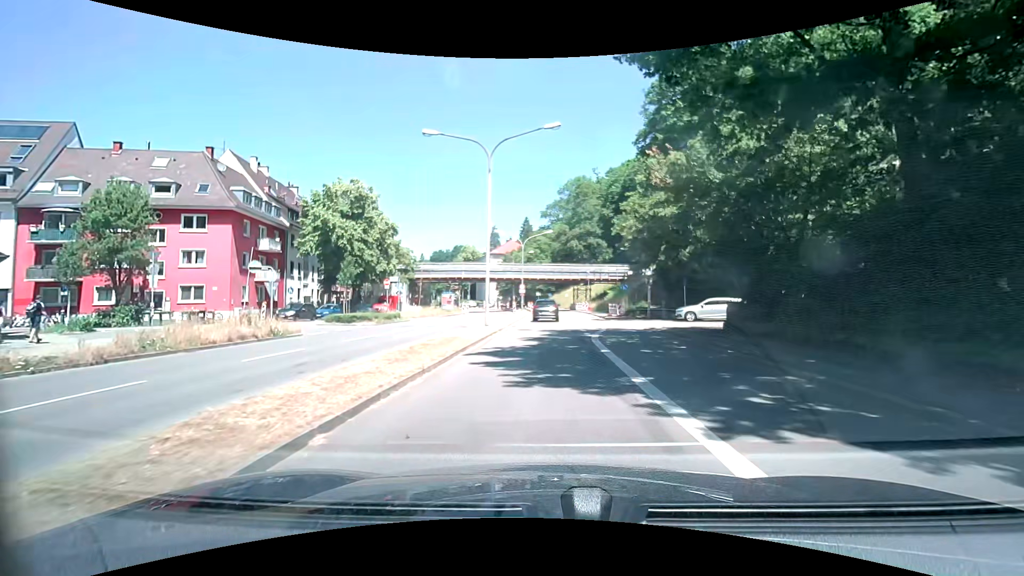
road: primary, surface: asphalt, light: Day
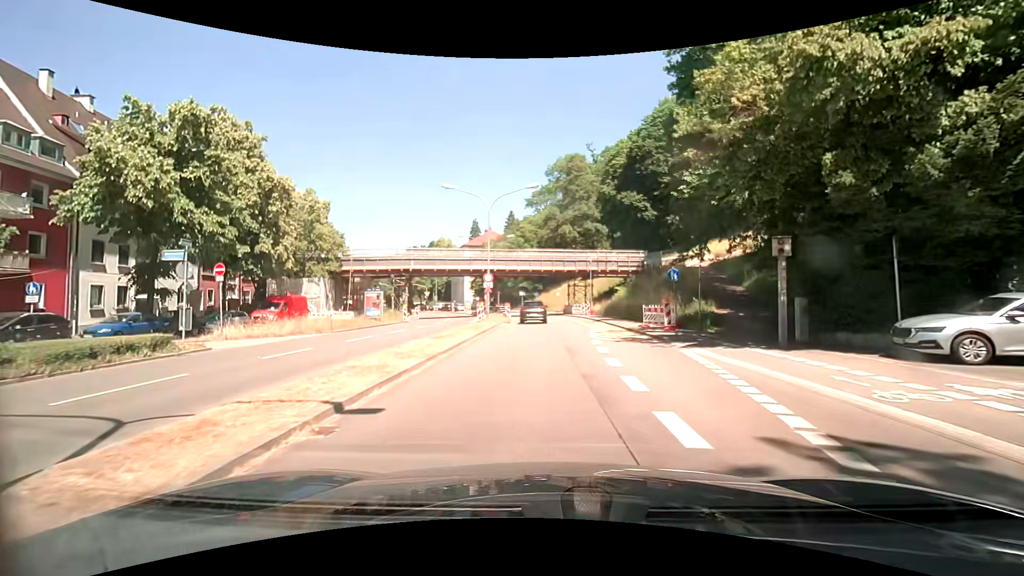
(+0.2, +22.2) m; 0°
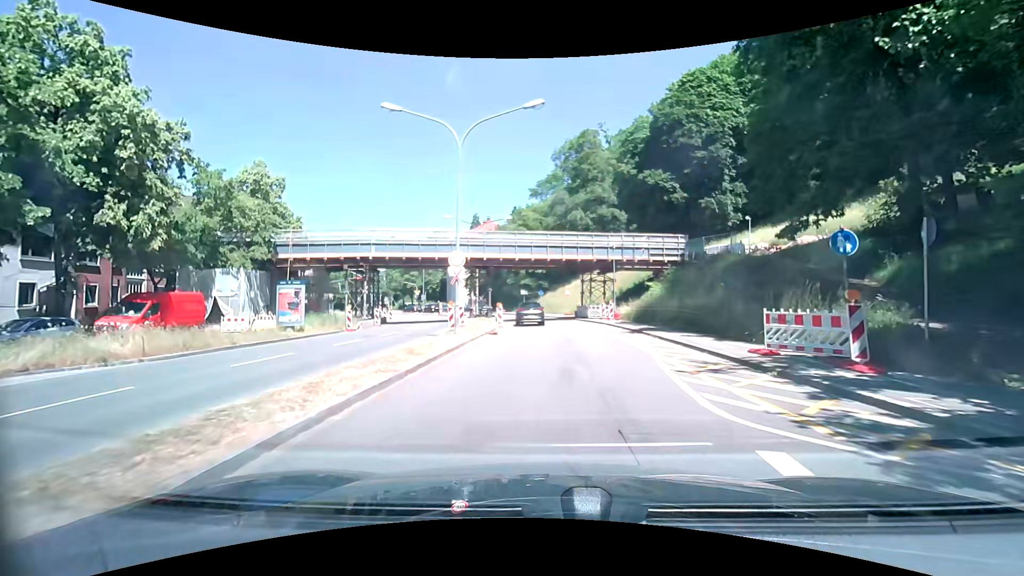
(0.0, +13.6) m; -1°
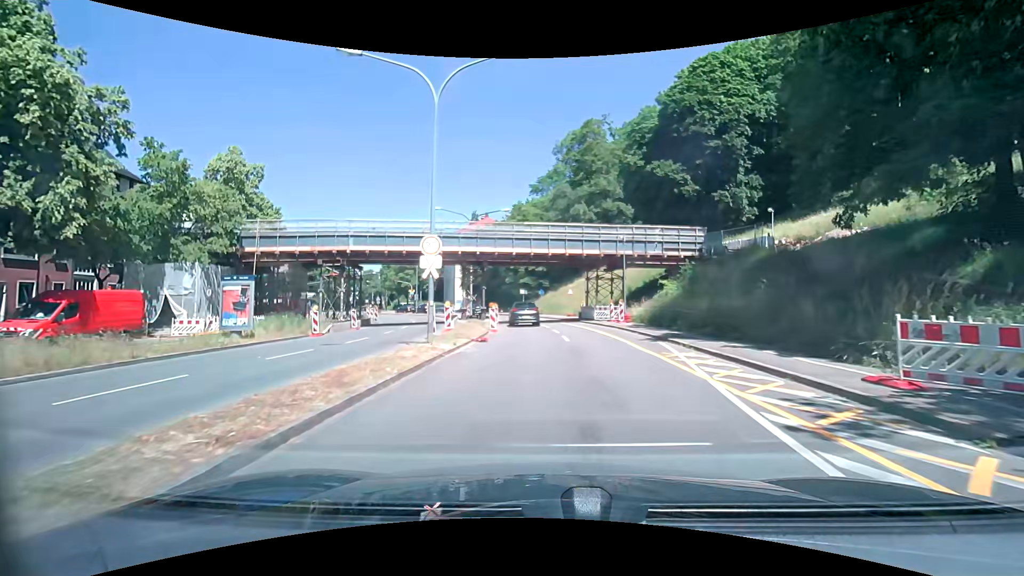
(0.0, +4.5) m; +1°
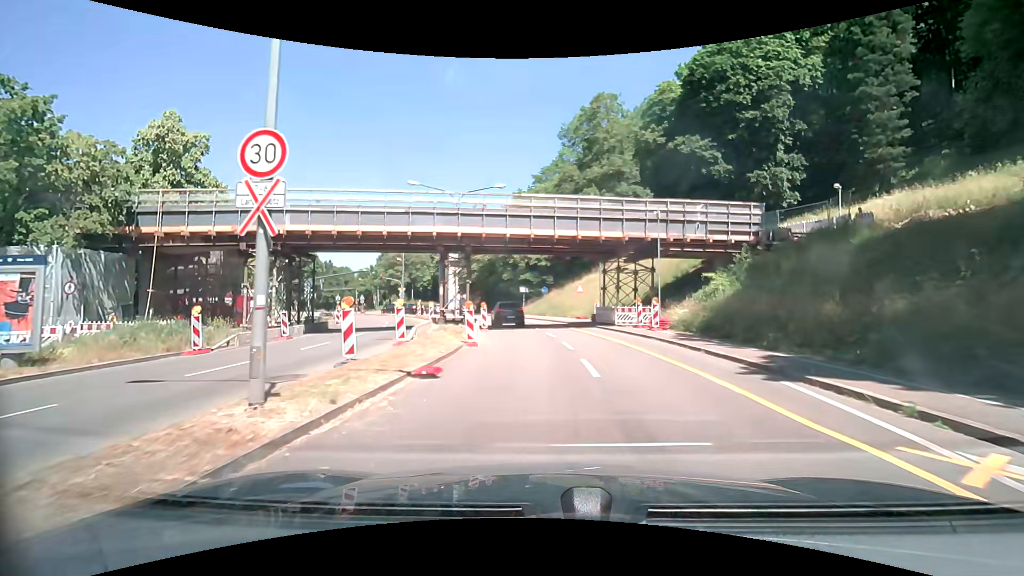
(-0.1, +9.1) m; -1°
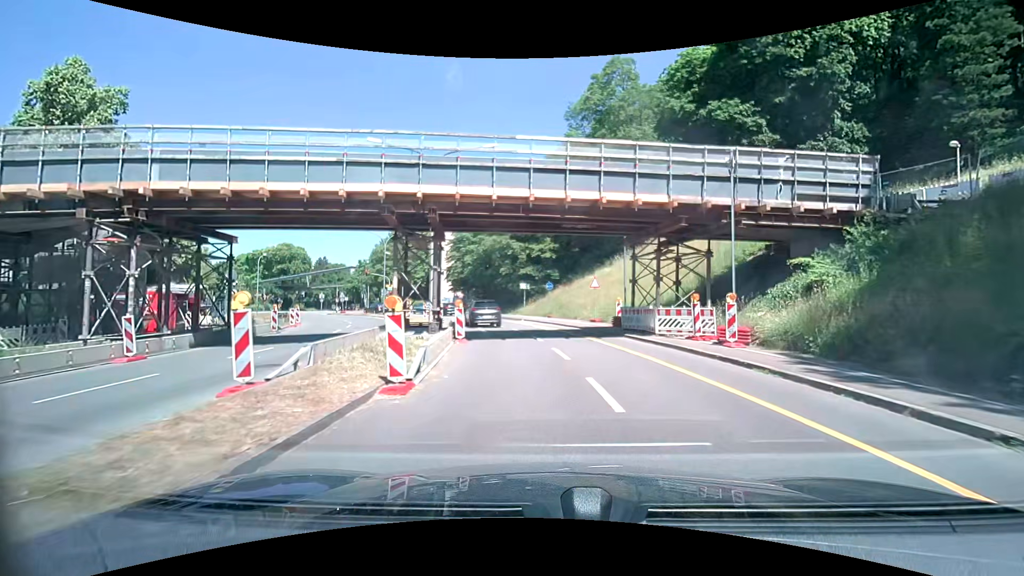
(0.0, +9.0) m; 0°
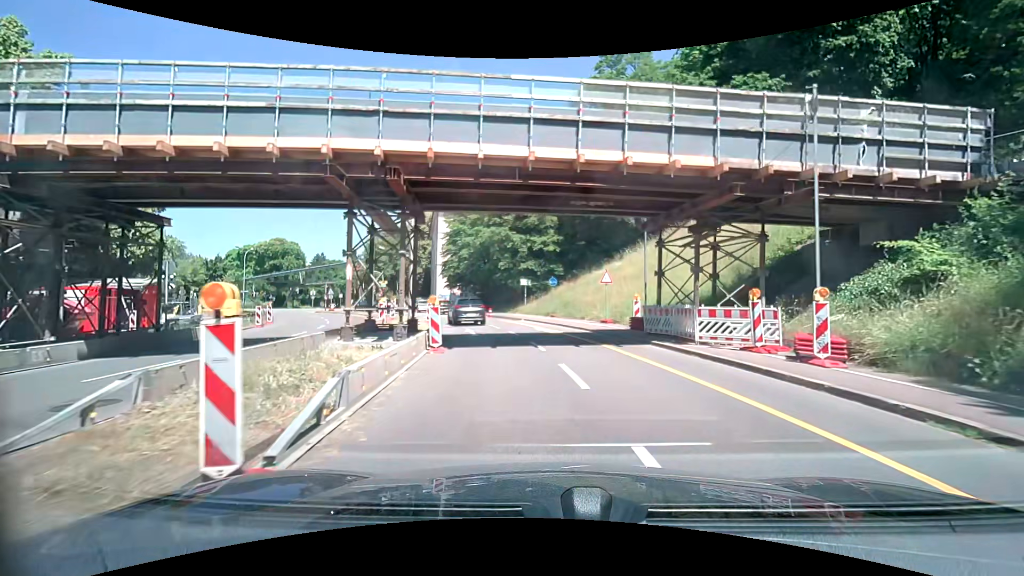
(0.0, +4.5) m; 0°
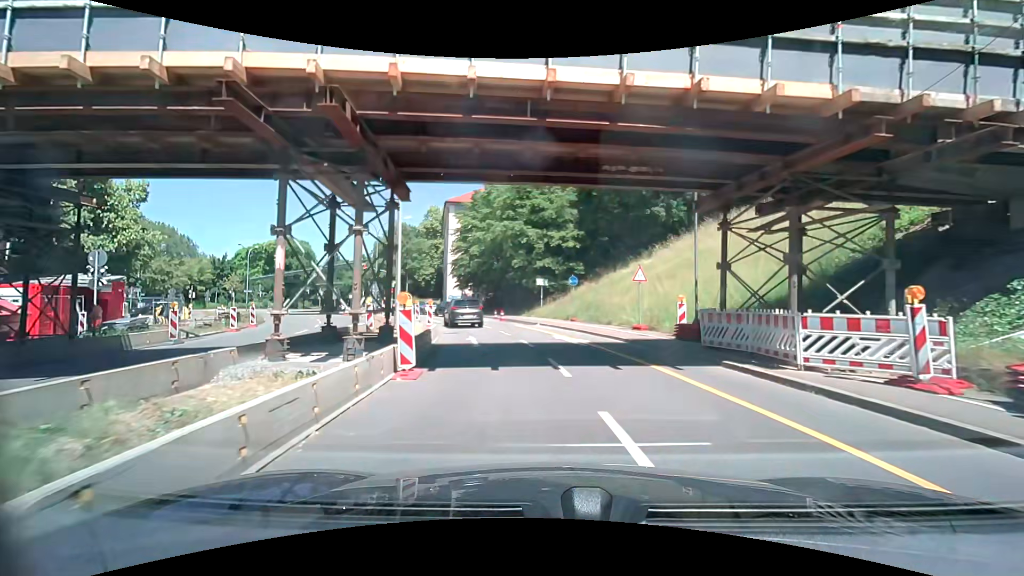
(-0.1, +4.5) m; -3°
